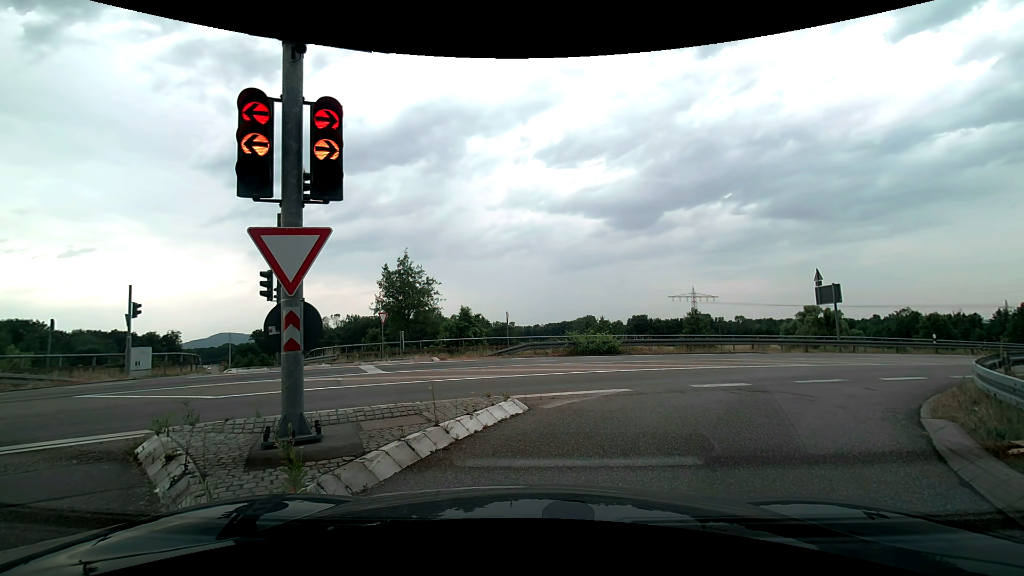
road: trunk_link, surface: asphalt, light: Day
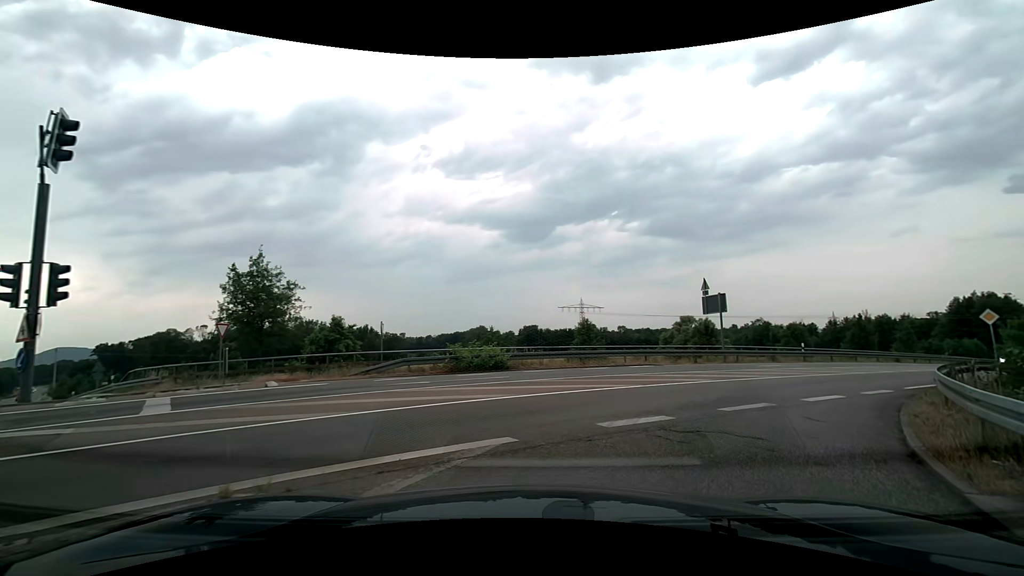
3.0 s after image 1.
(+0.4, +3.9) m; +13°
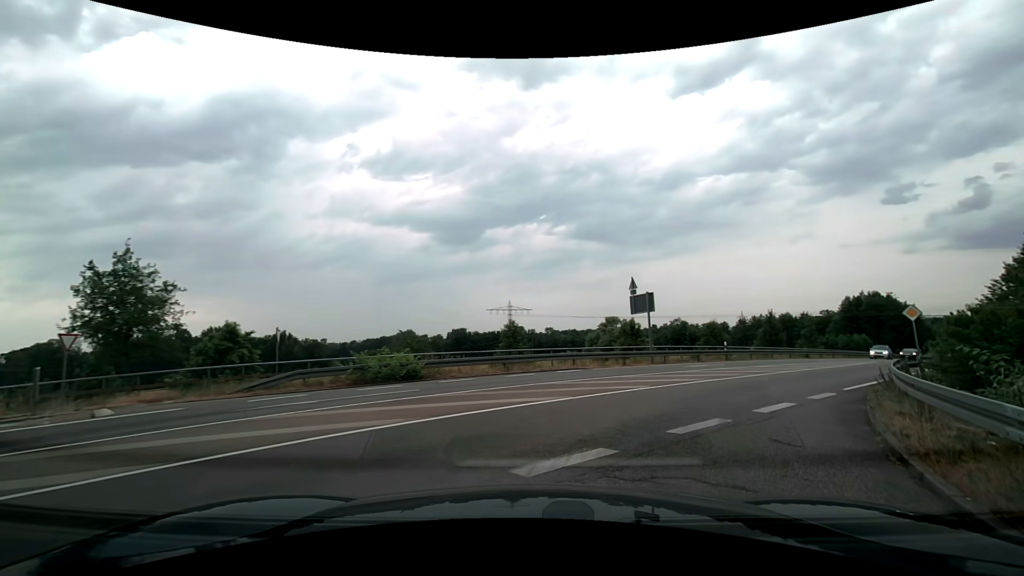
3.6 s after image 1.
(+0.2, +2.5) m; +9°
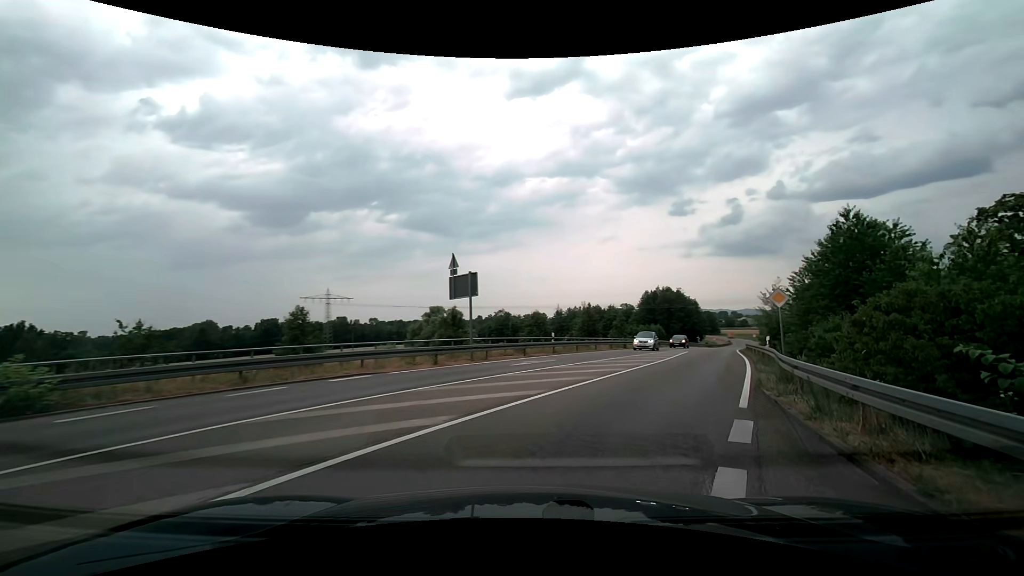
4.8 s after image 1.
(+1.1, +7.0) m; +18°
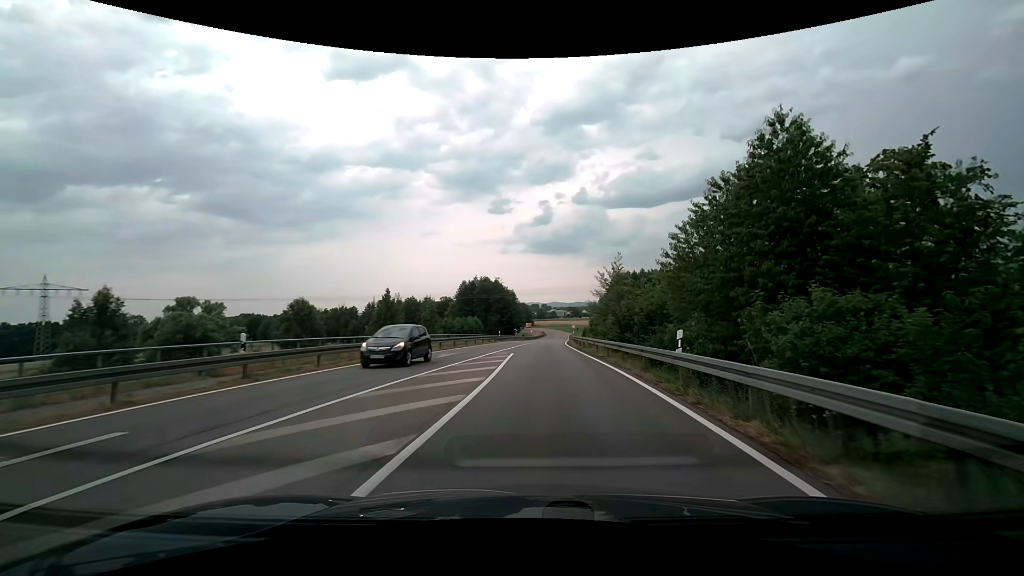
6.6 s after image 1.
(+3.8, +15.9) m; +21°
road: secondary
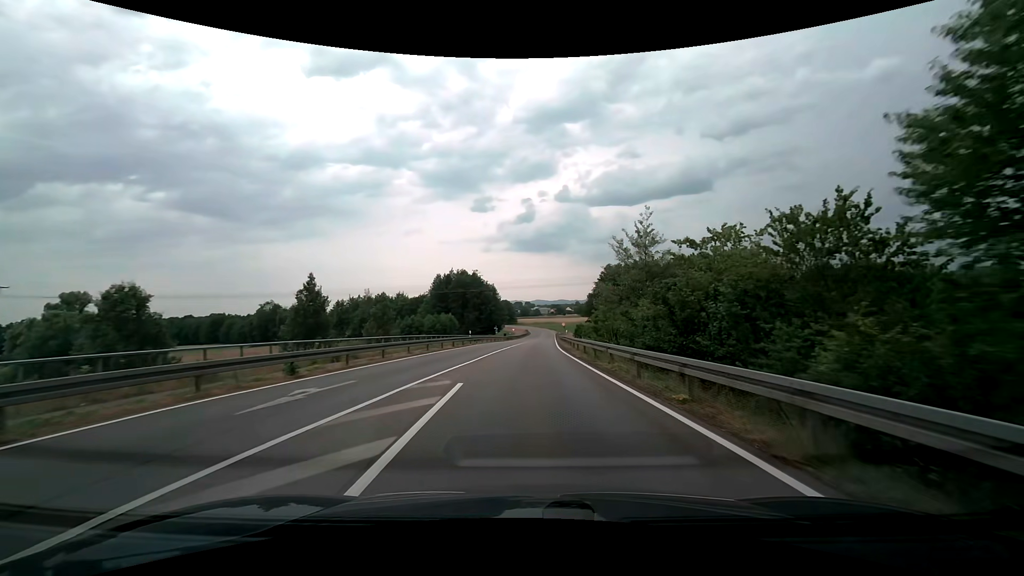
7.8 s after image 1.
(+0.4, +14.8) m; +2°
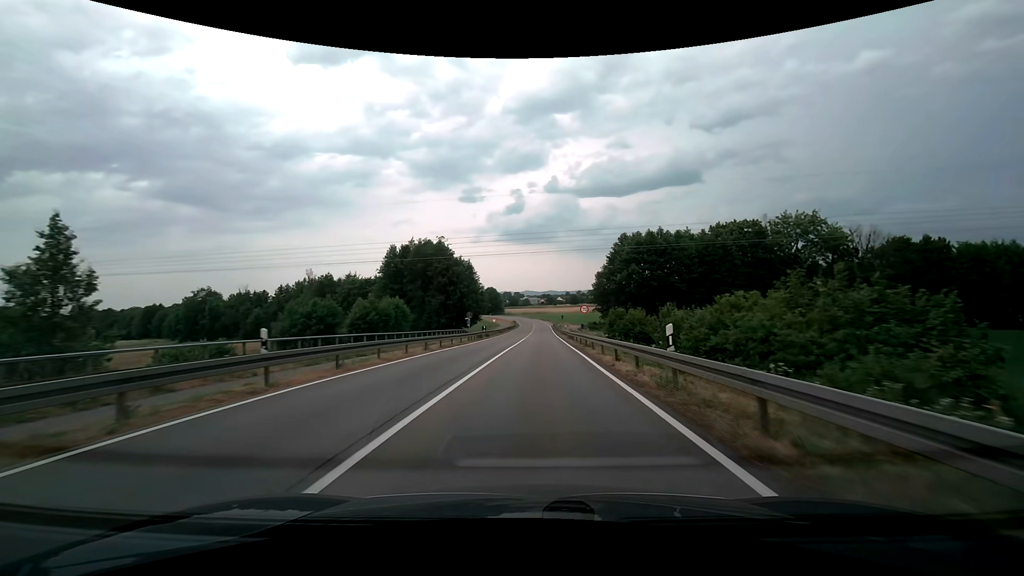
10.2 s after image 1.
(+0.1, +36.1) m; +1°
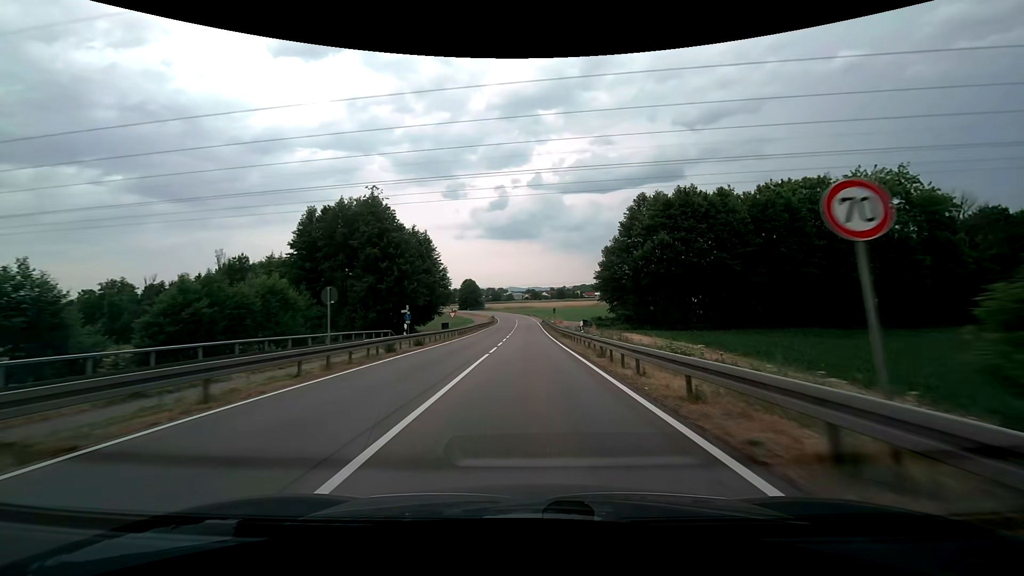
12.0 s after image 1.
(+0.6, +29.9) m; +2°
(0, +10) (0, +20) (0, +30) (0, +40) (0, +50) (0, +60) (0, +70) (0, +80) (0, +90) (-1, +100) m
